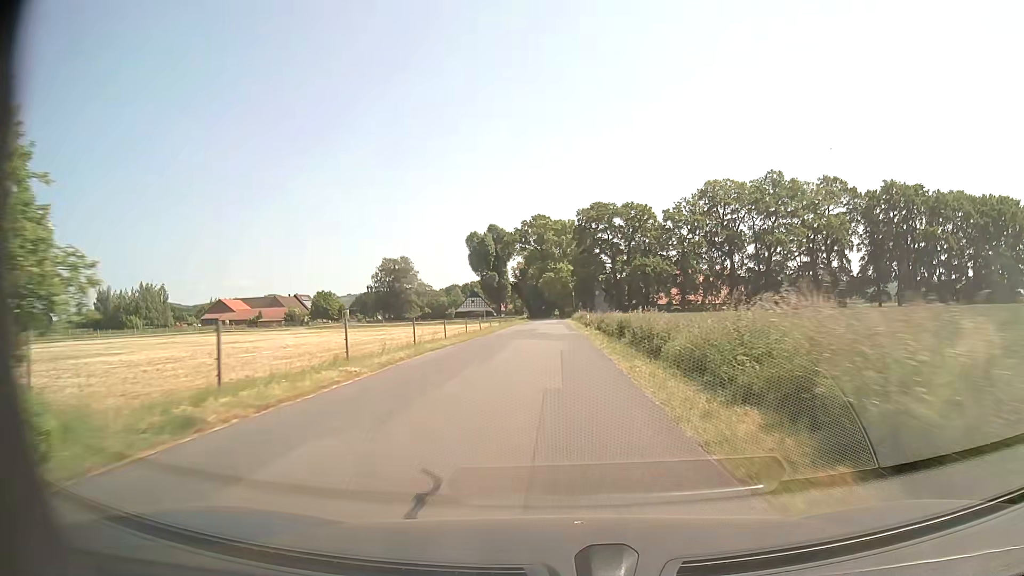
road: unclassified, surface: asphalt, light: Day
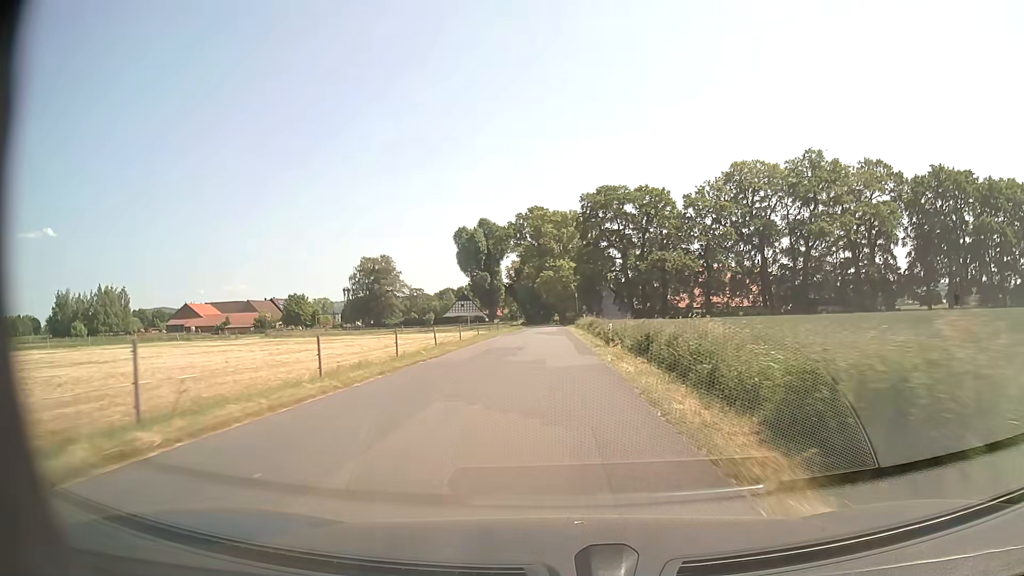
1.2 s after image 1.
(0.0, +21.2) m; 0°
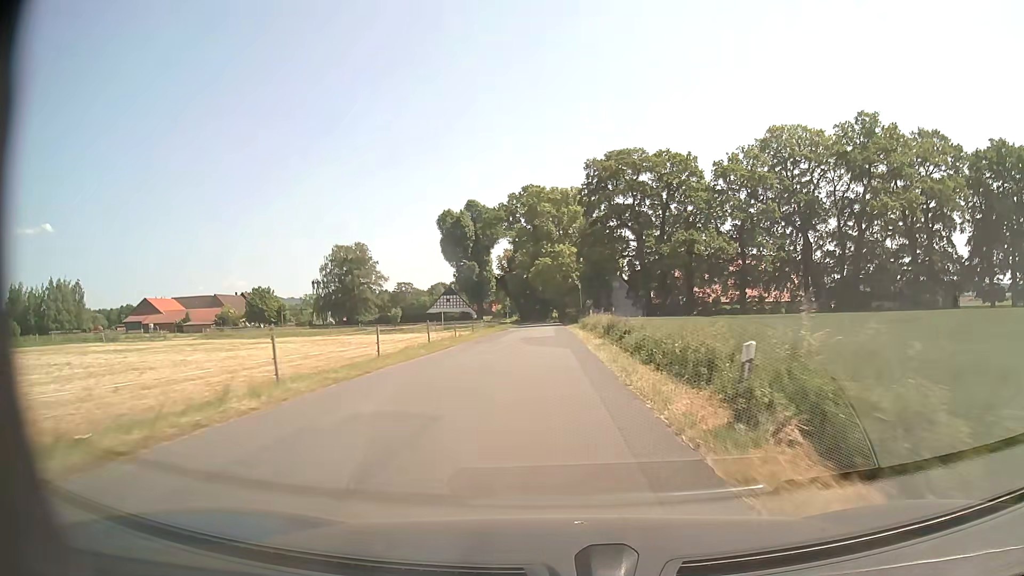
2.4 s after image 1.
(0.0, +21.2) m; 0°
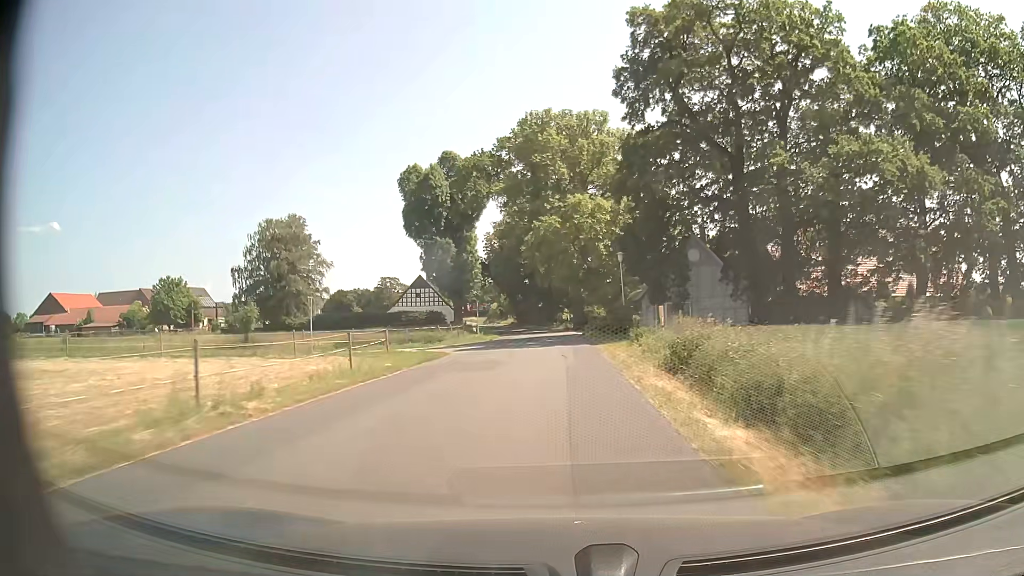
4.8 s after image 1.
(-0.3, +43.3) m; -1°
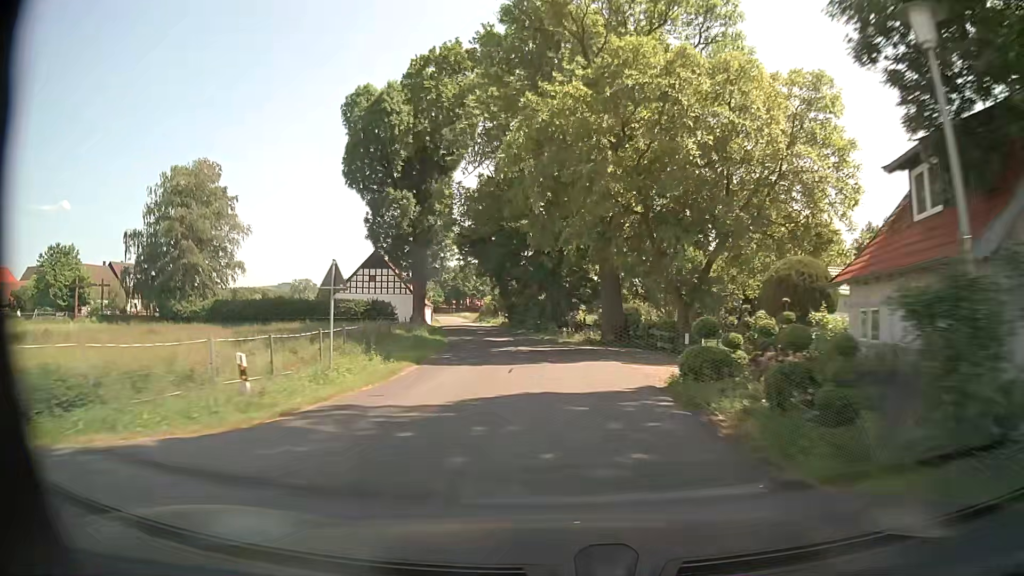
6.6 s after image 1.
(-0.2, +33.1) m; -1°
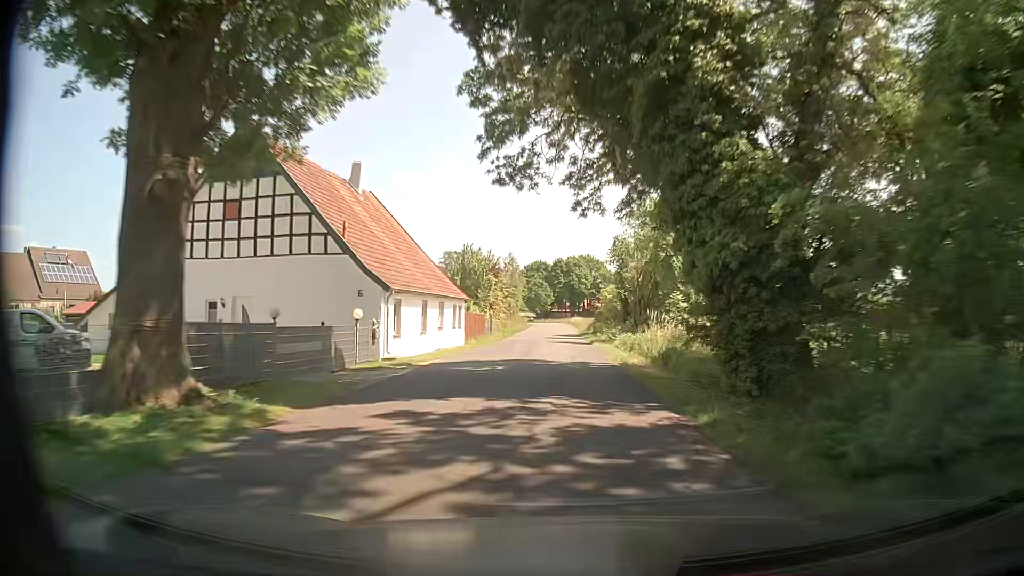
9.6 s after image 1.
(-5.1, +55.9) m; -10°
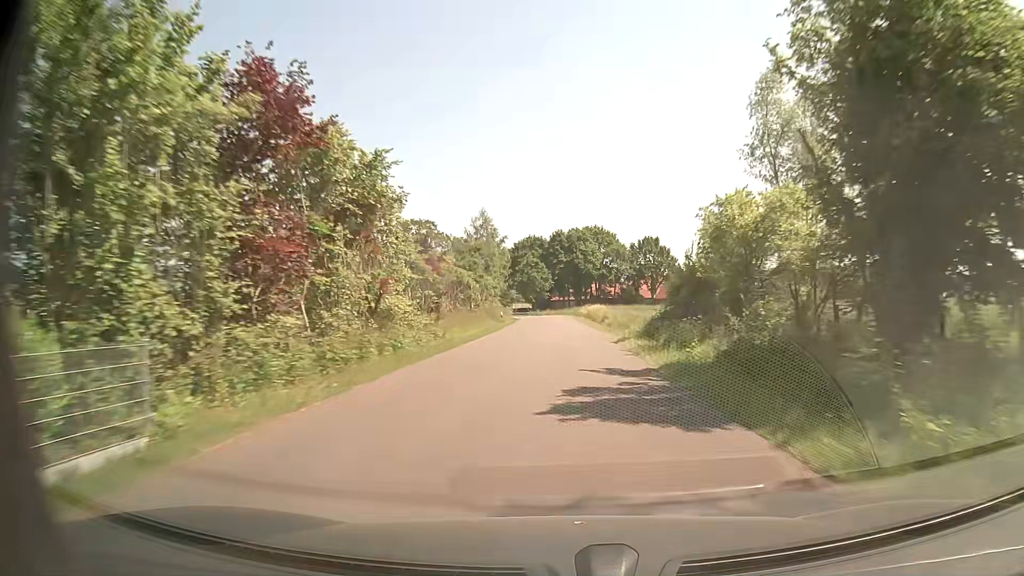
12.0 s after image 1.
(-0.1, +46.7) m; 0°
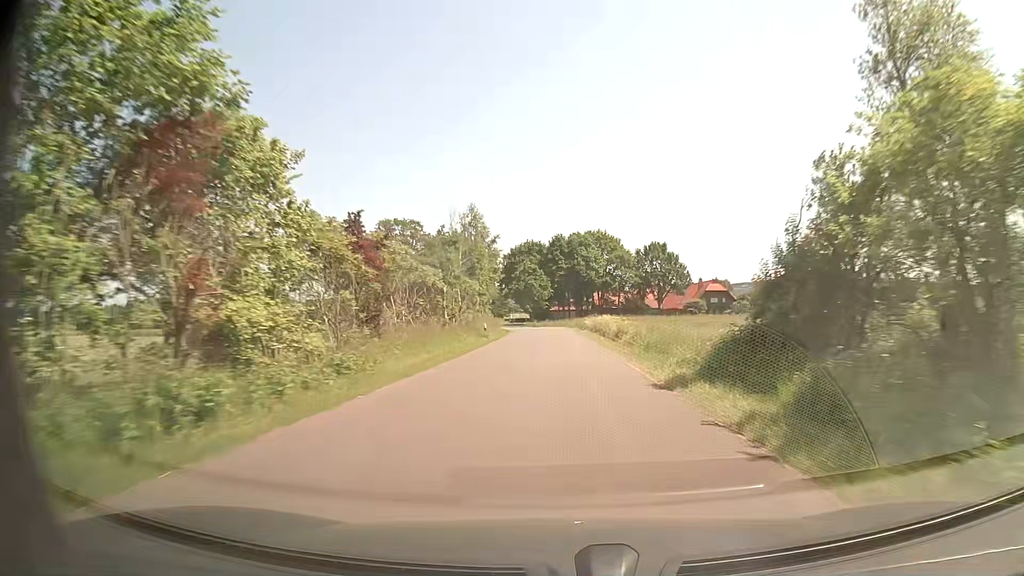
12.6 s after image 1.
(0.0, +12.0) m; 0°
(0, +10) (0, +20) (0, +30) (0, +40) (0, +50) (0, +60) (-1, +70) (-2, +80) (-3, +90) (-4, +100) m
